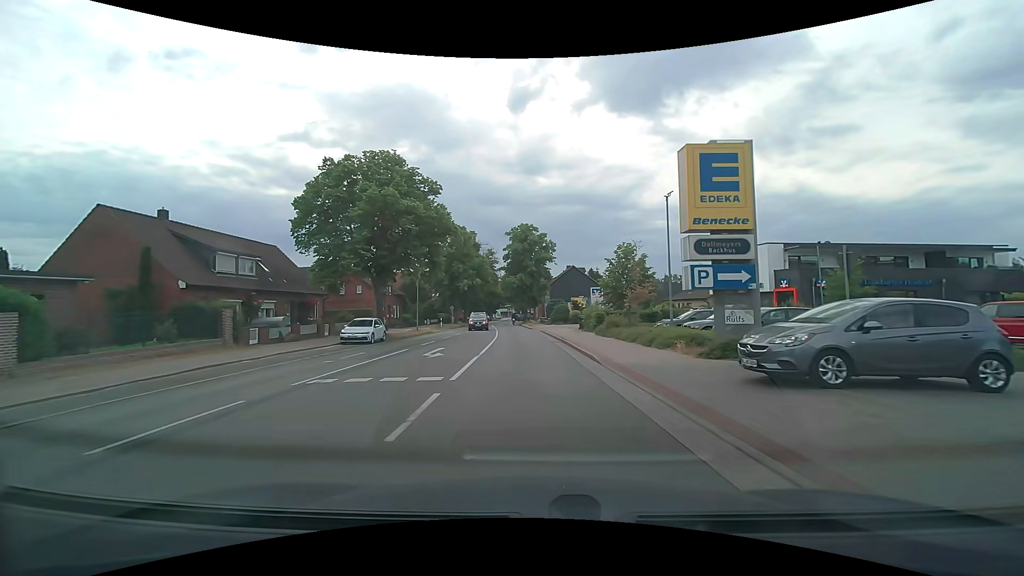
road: secondary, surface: asphalt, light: Day
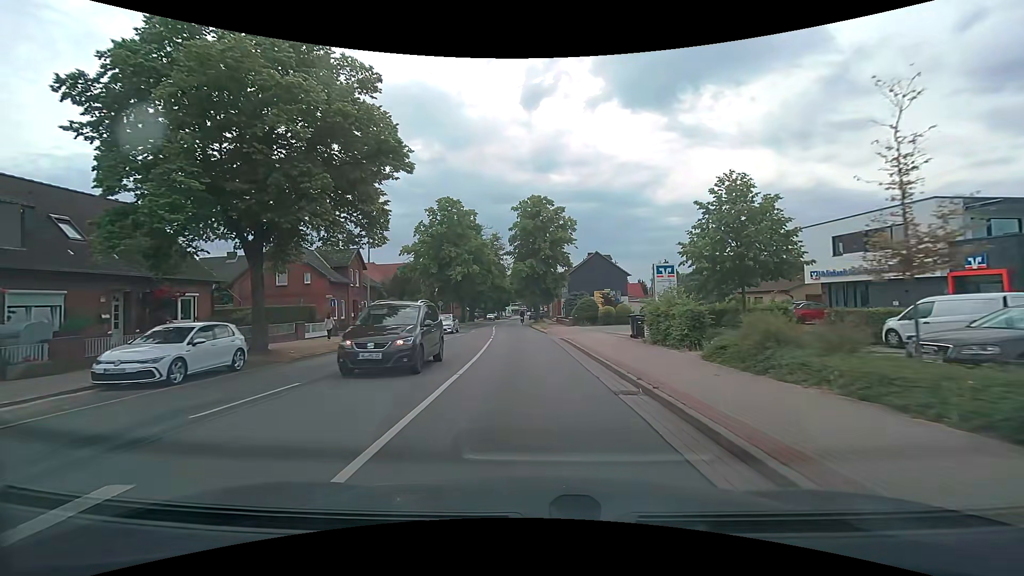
(-0.1, +16.6) m; -1°
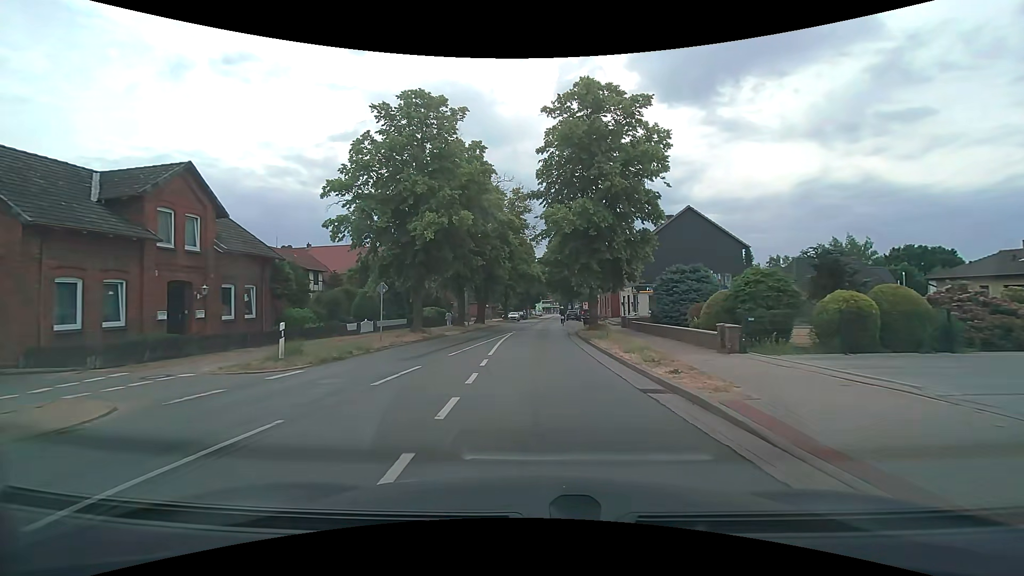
(-1.2, +28.4) m; -4°
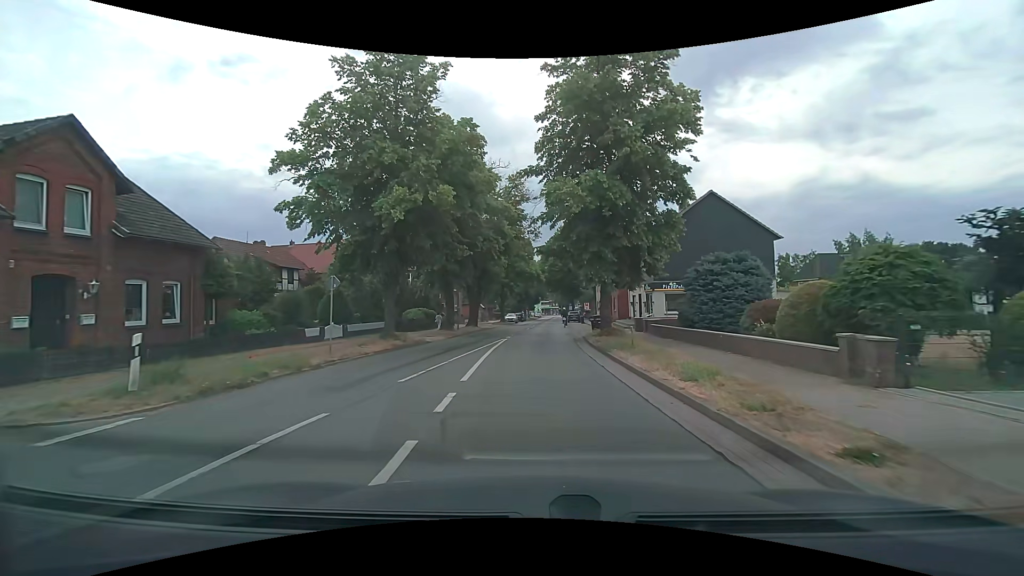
(0.0, +5.5) m; 0°
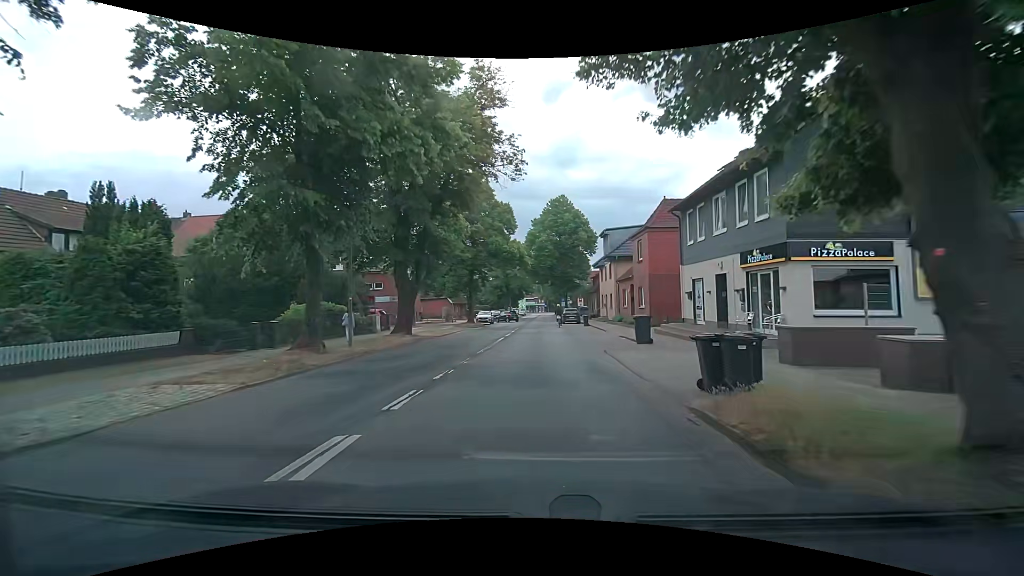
(+0.3, +20.5) m; +2°
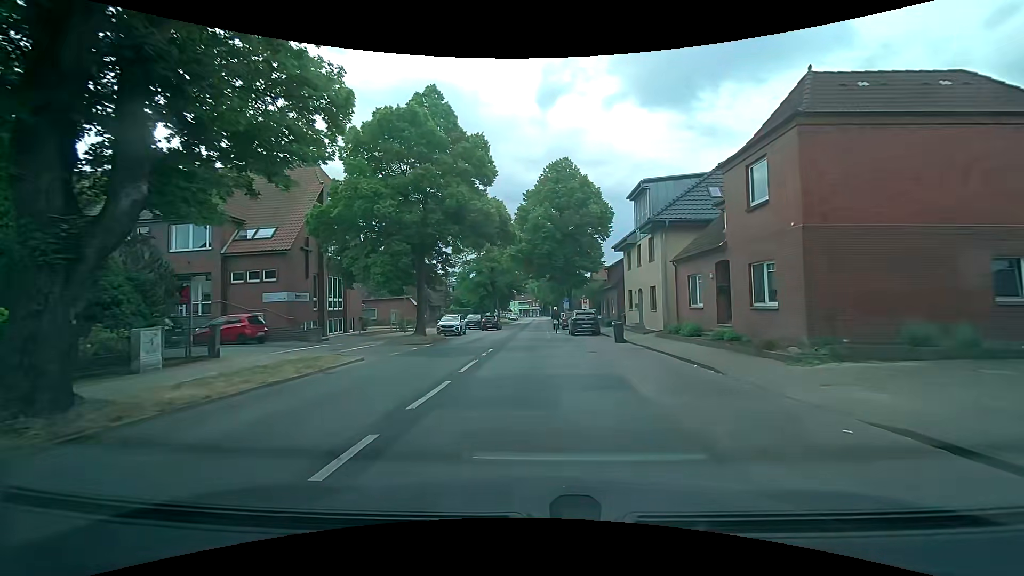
(+0.1, +19.5) m; 0°
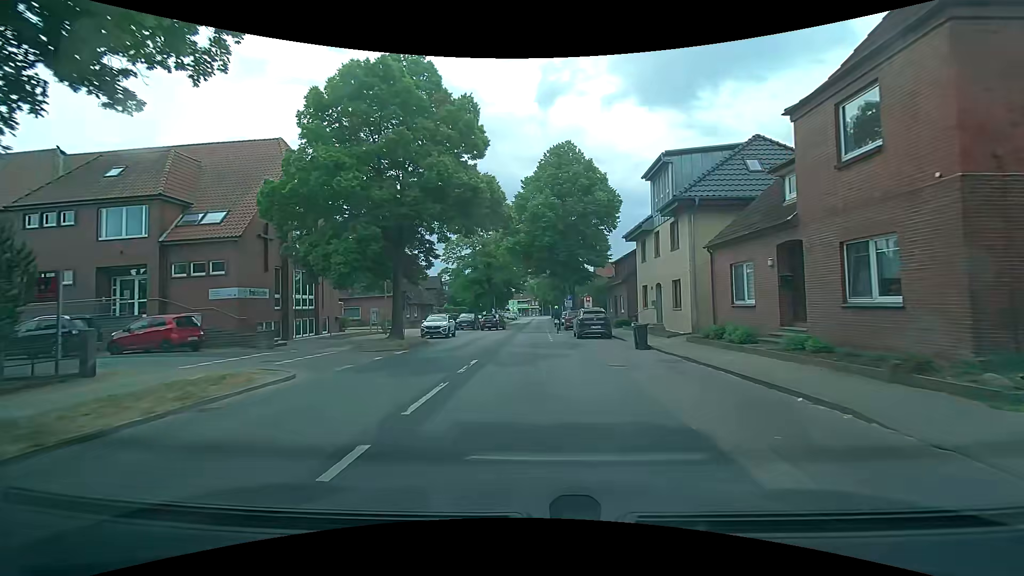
(0.0, +5.0) m; 0°
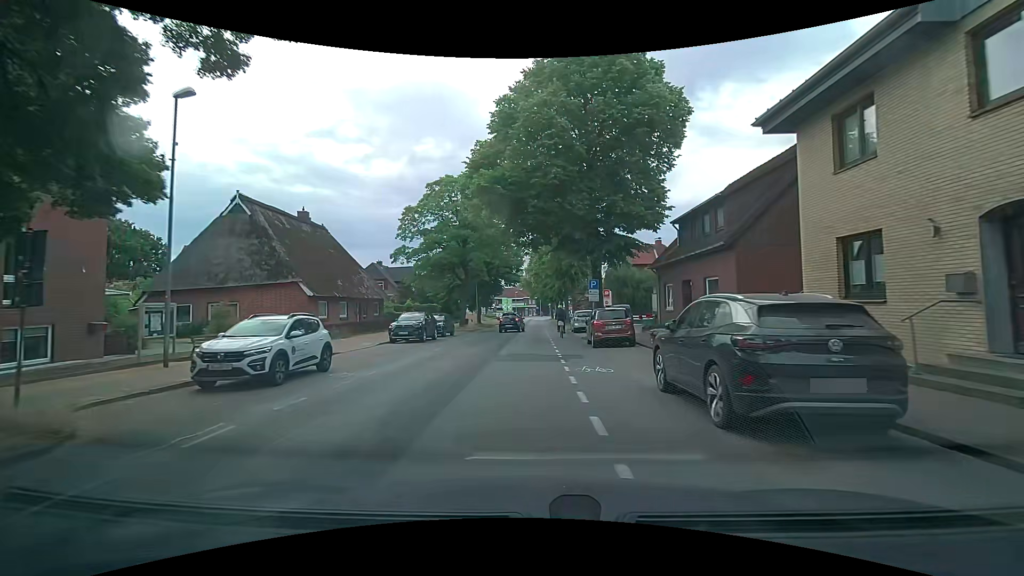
(+0.1, +21.0) m; 0°
(0, +10) (0, +20) (0, +30) (0, +40) (0, +50) (0, +60) (0, +70) (0, +80) (0, +90) (+1, +100) m
